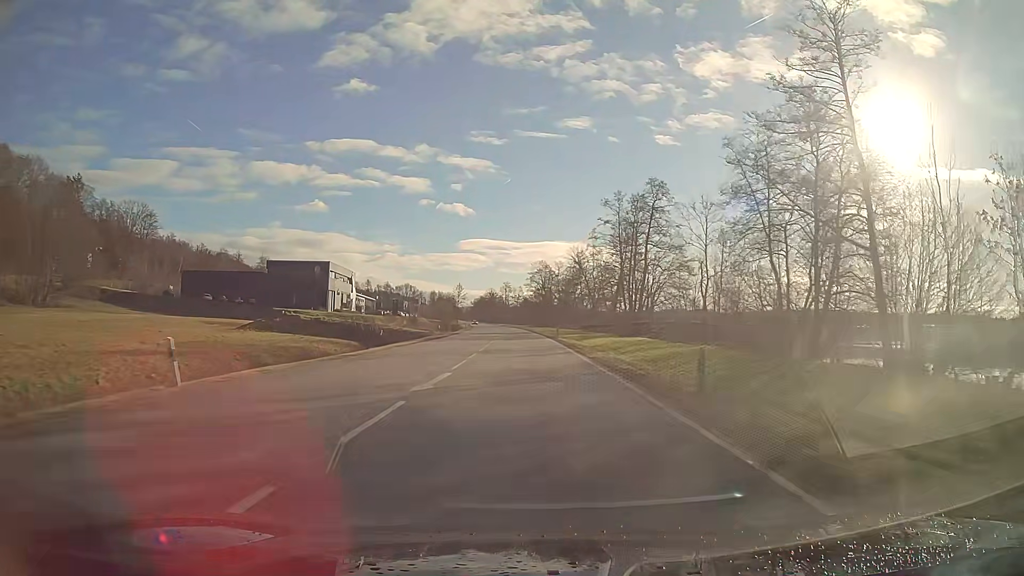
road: primary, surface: asphalt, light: Day
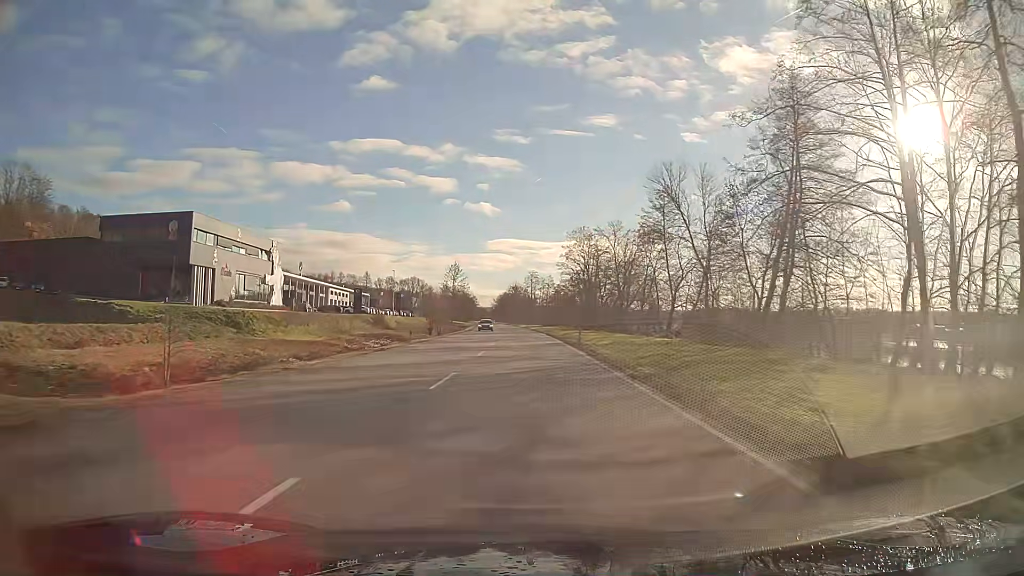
(-1.4, +65.2) m; -3°
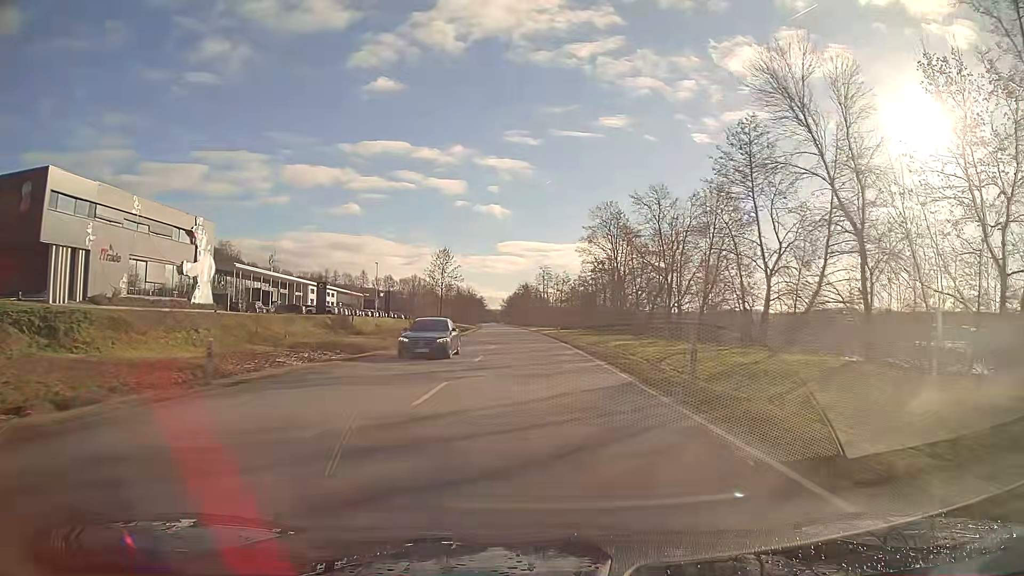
(-0.2, +26.9) m; -1°
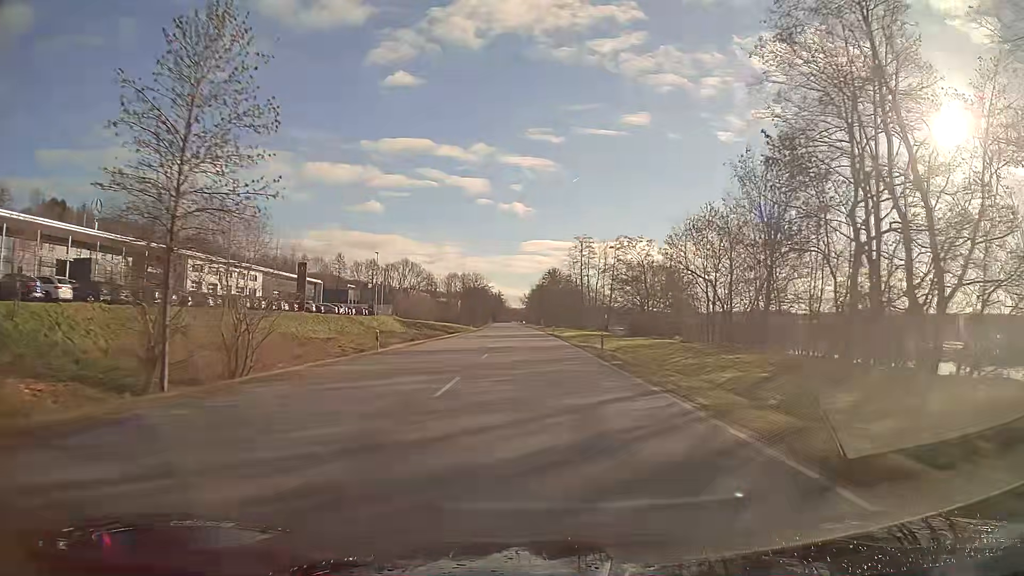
(-1.3, +71.0) m; -2°
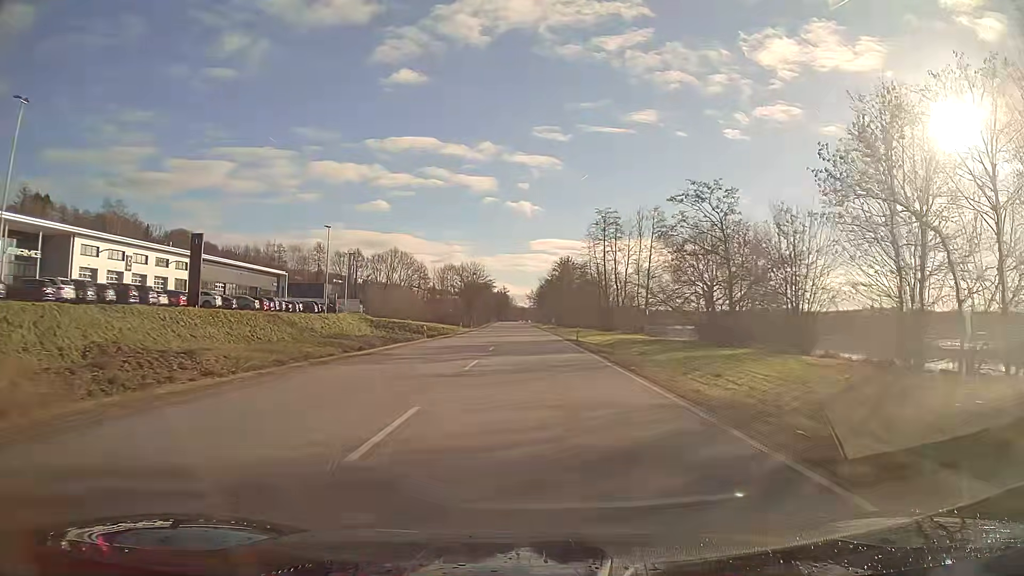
(-0.2, +29.8) m; -1°
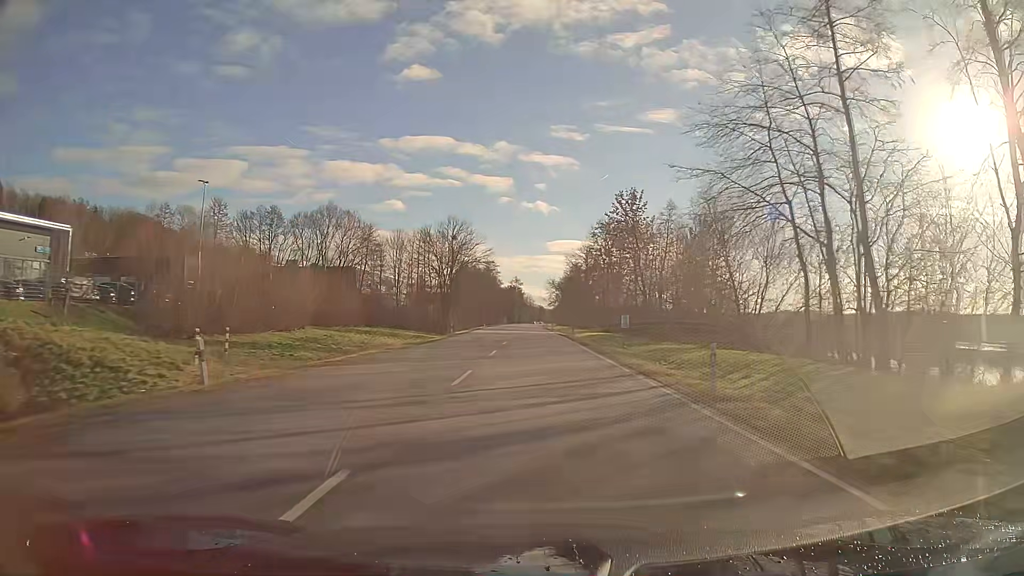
(-1.1, +76.6) m; -1°
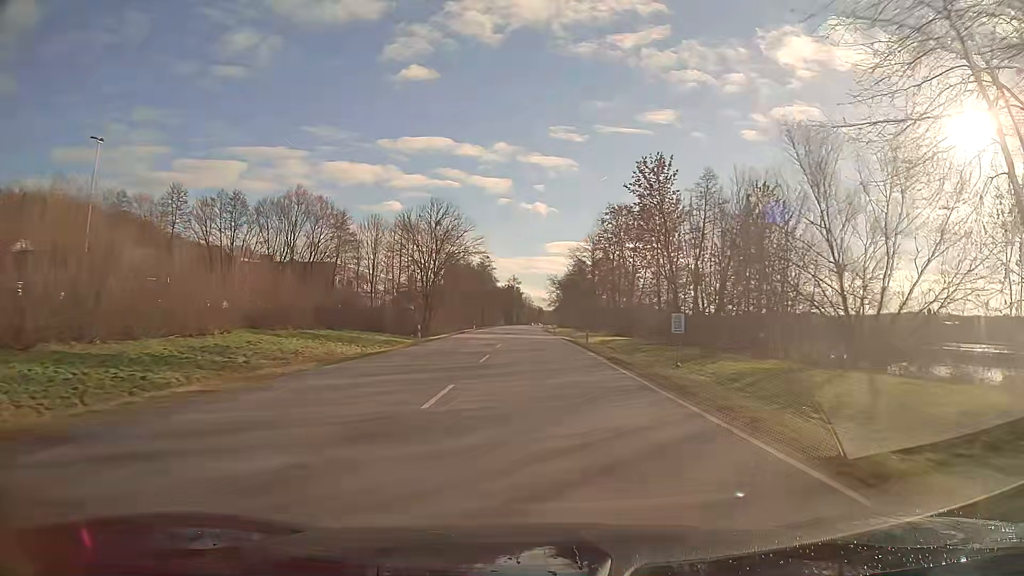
(0.0, +15.7) m; 0°
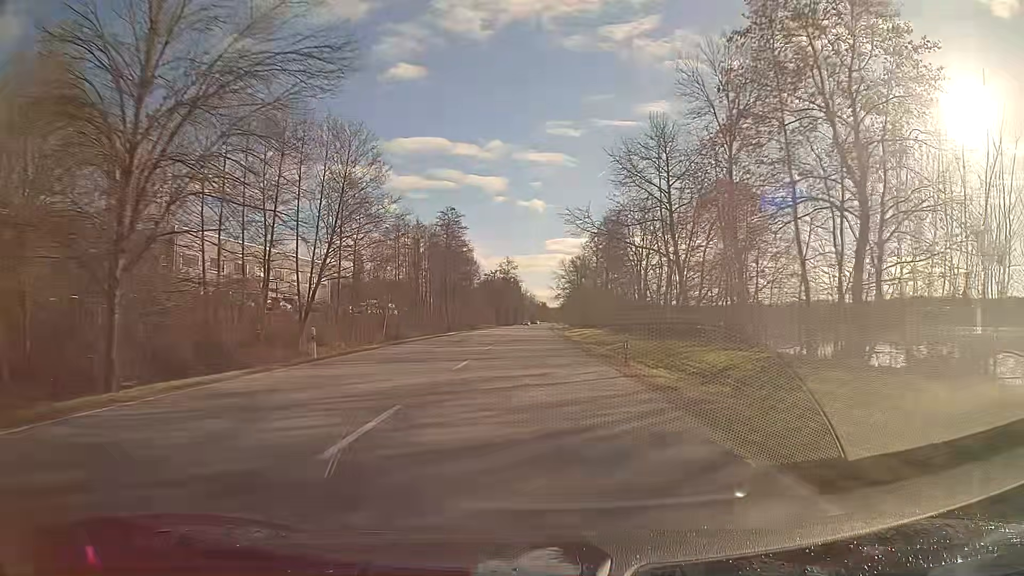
(-0.1, +63.9) m; 0°
